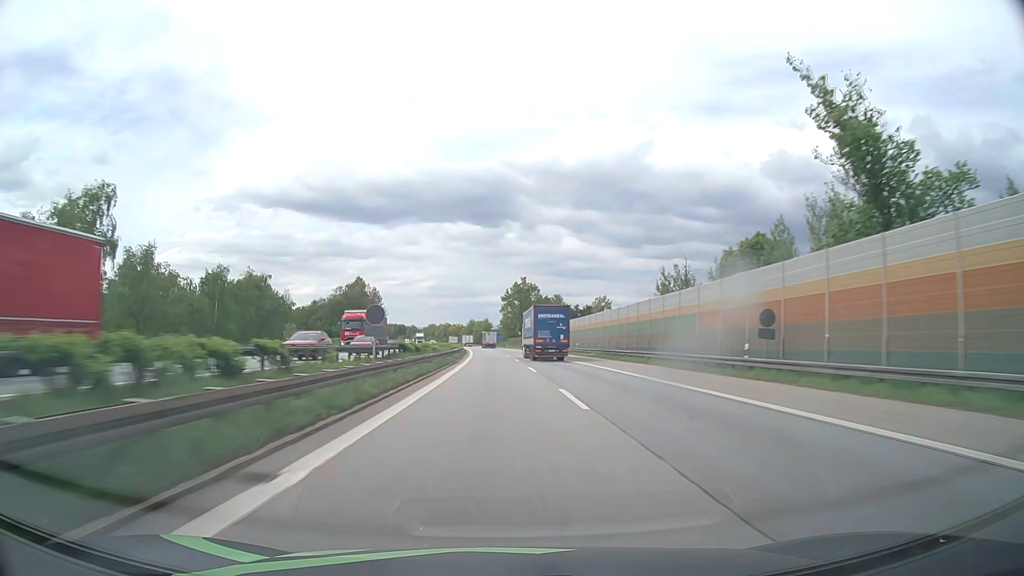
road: motorway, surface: asphalt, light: Day
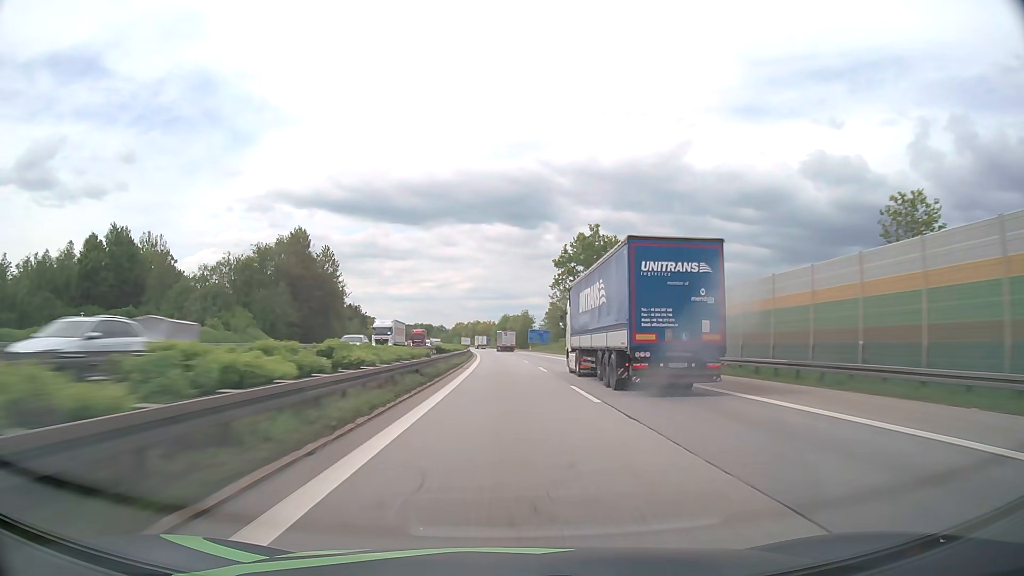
(-3.0, +88.8) m; -3°
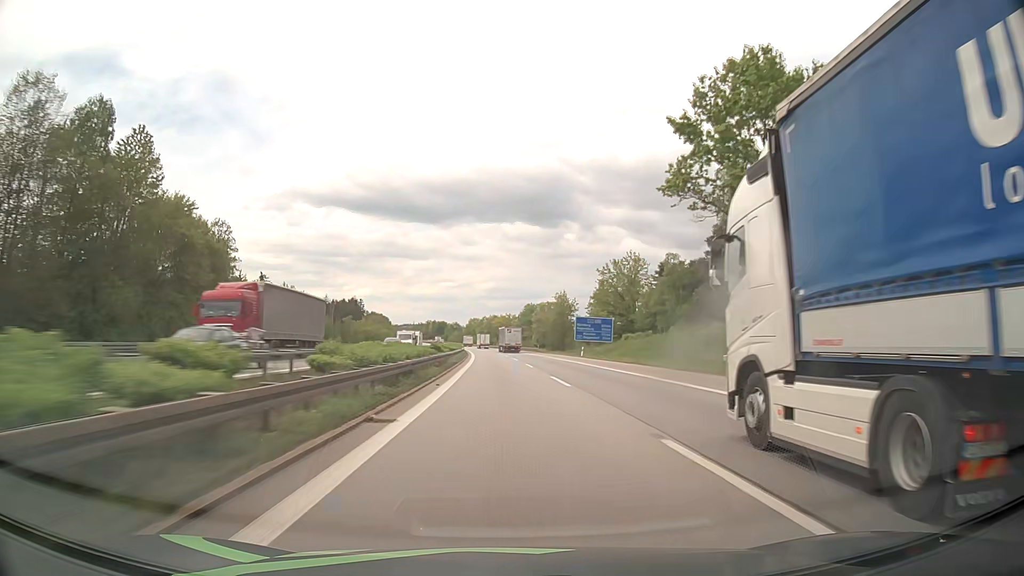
(-1.2, +66.6) m; -2°
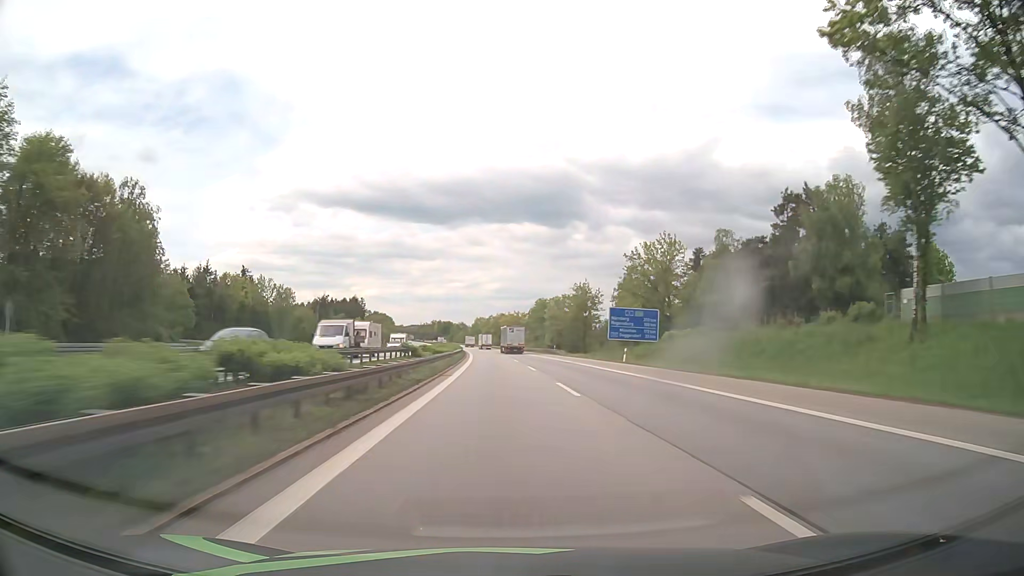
(-0.1, +22.2) m; -1°
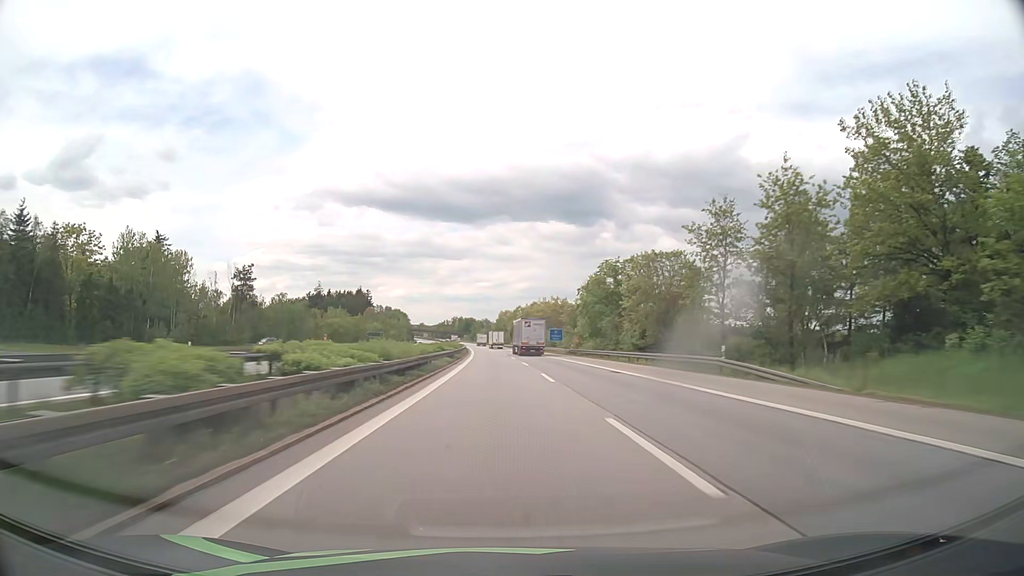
(-1.4, +66.6) m; -2°
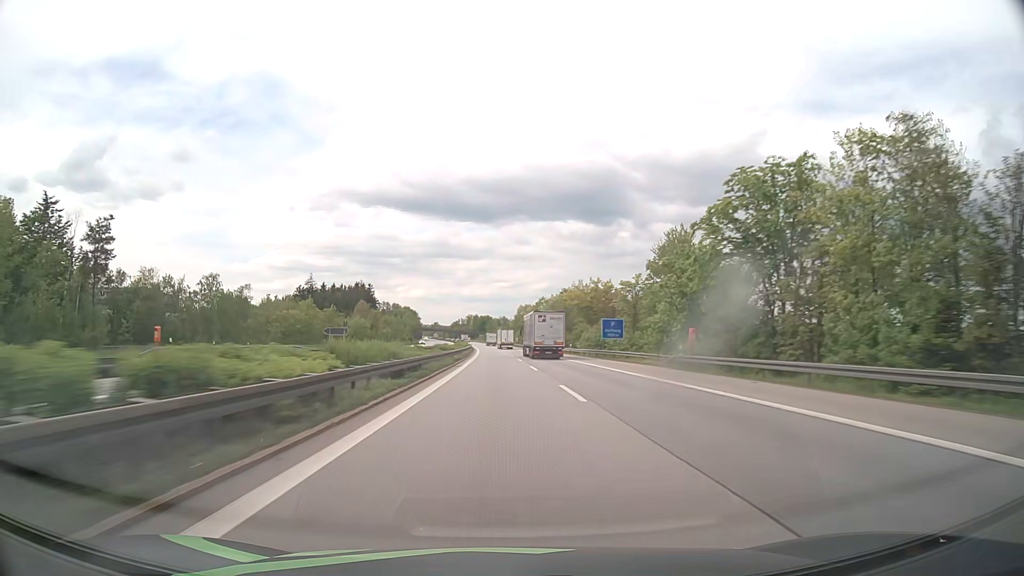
(-0.6, +44.5) m; -2°
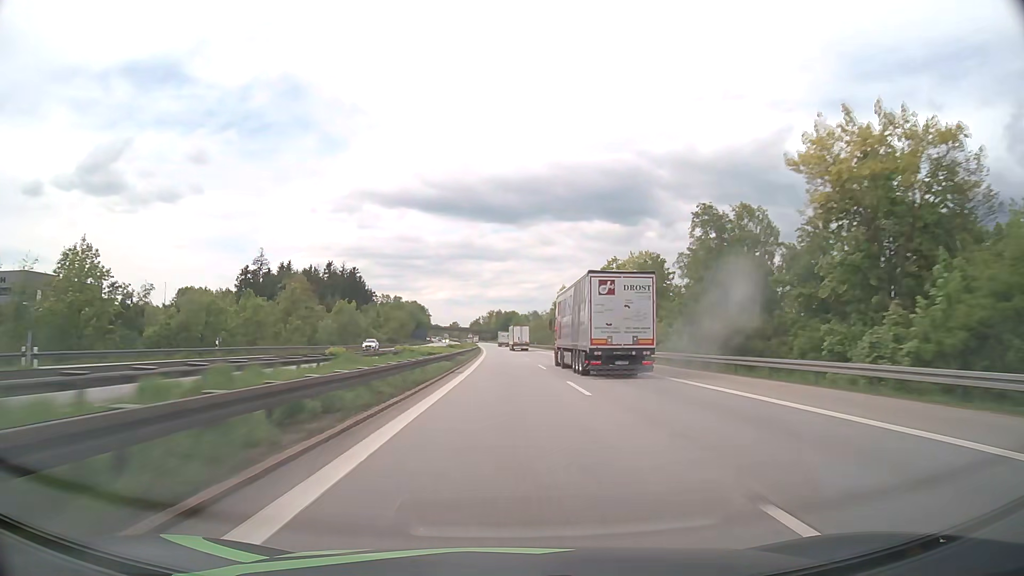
(-1.9, +89.0) m; -2°
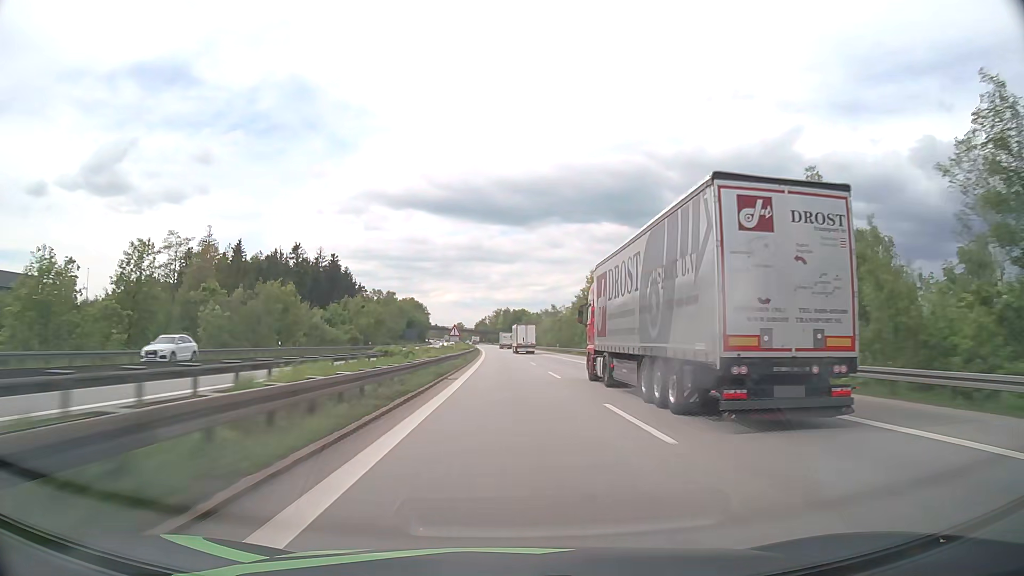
(-0.4, +44.5) m; -1°
(0, +10) (0, +20) (0, +30) (0, +40) (0, +50) (0, +60) (-1, +70) (-1, +80) (-1, +90) (-1, +100) m
